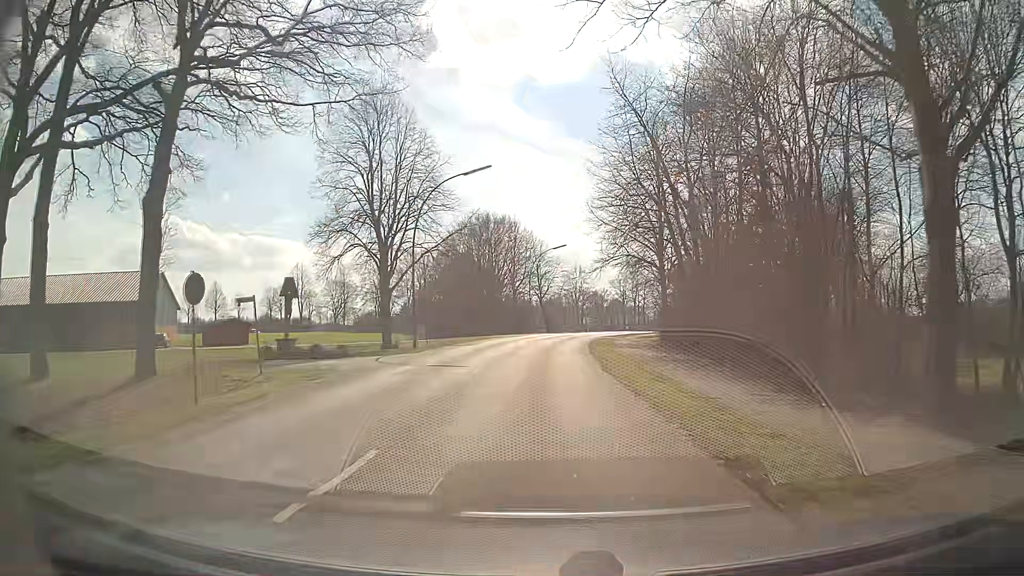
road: residential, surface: asphalt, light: Day
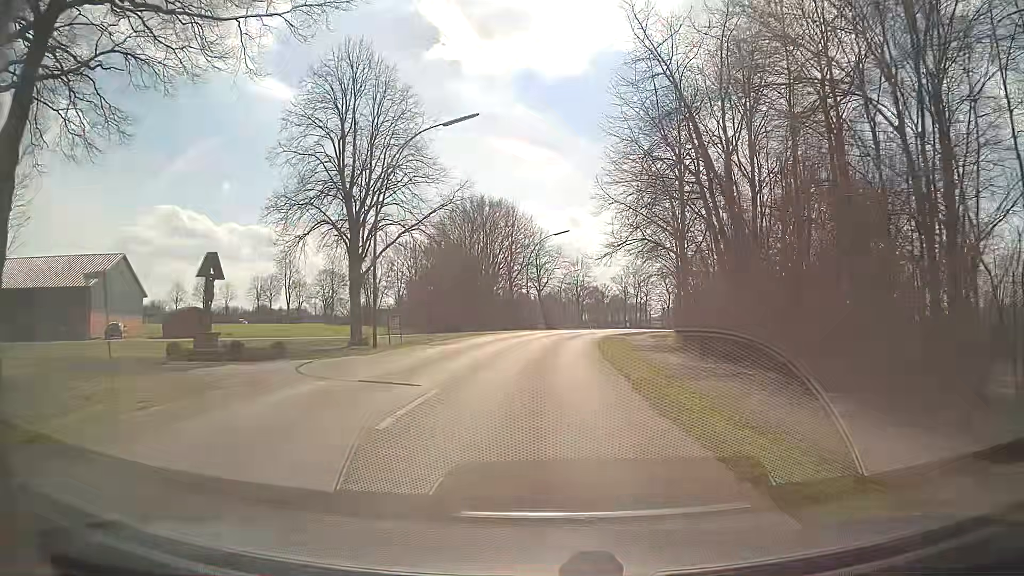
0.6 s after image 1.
(0.0, +7.8) m; +1°
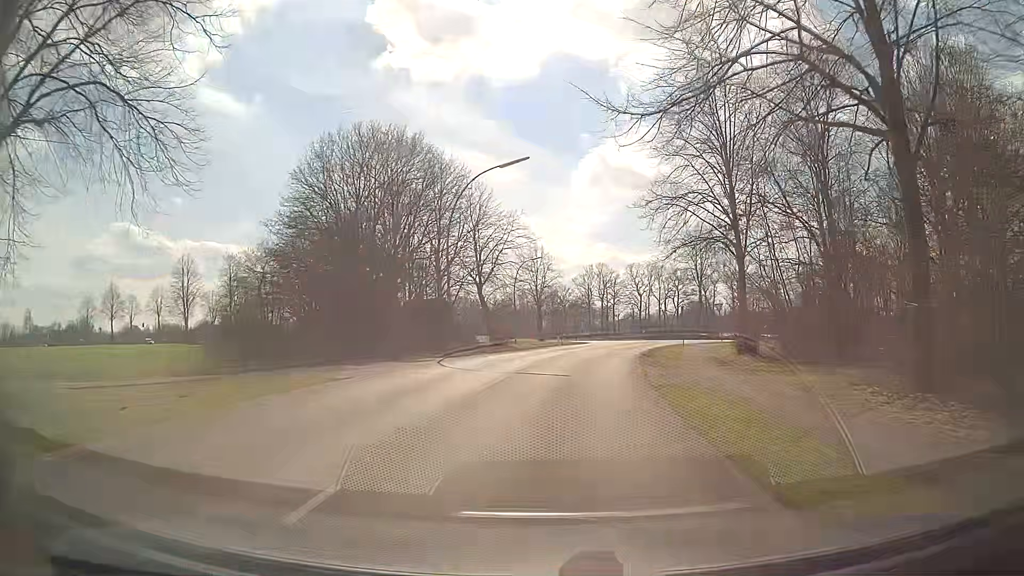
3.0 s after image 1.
(+0.5, +30.1) m; +4°
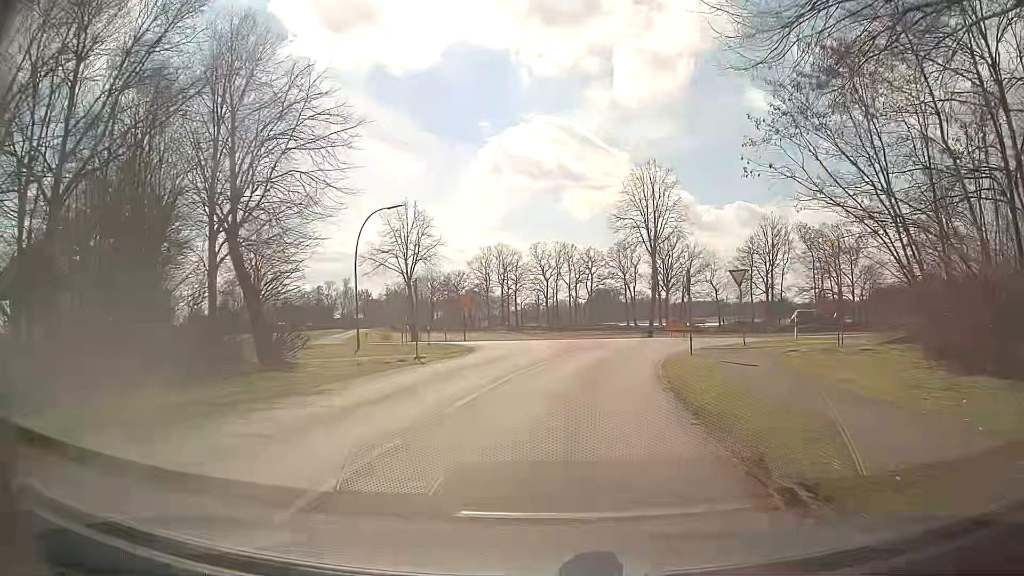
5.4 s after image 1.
(+1.8, +27.3) m; +8°
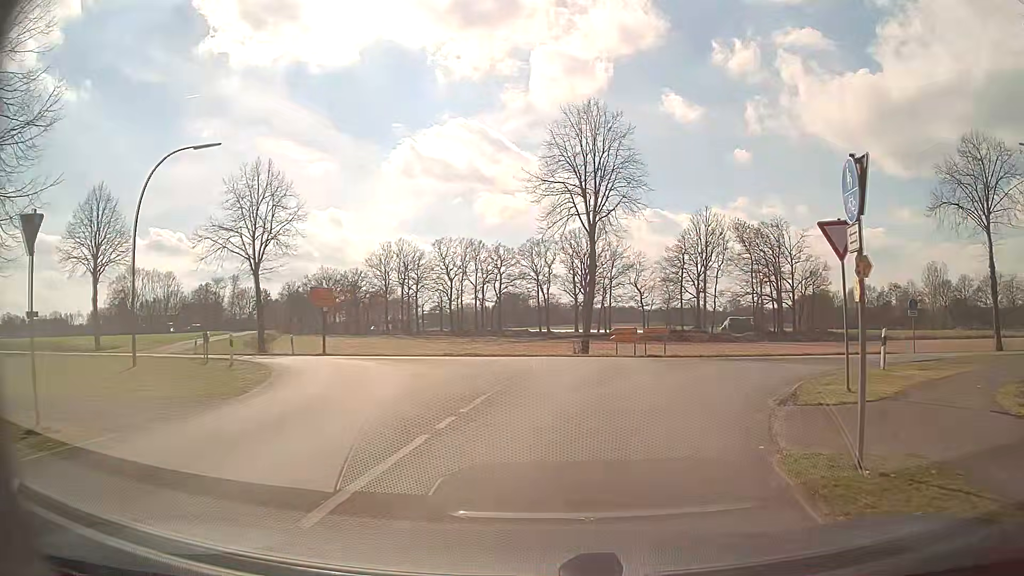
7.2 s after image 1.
(+0.7, +15.6) m; +7°
